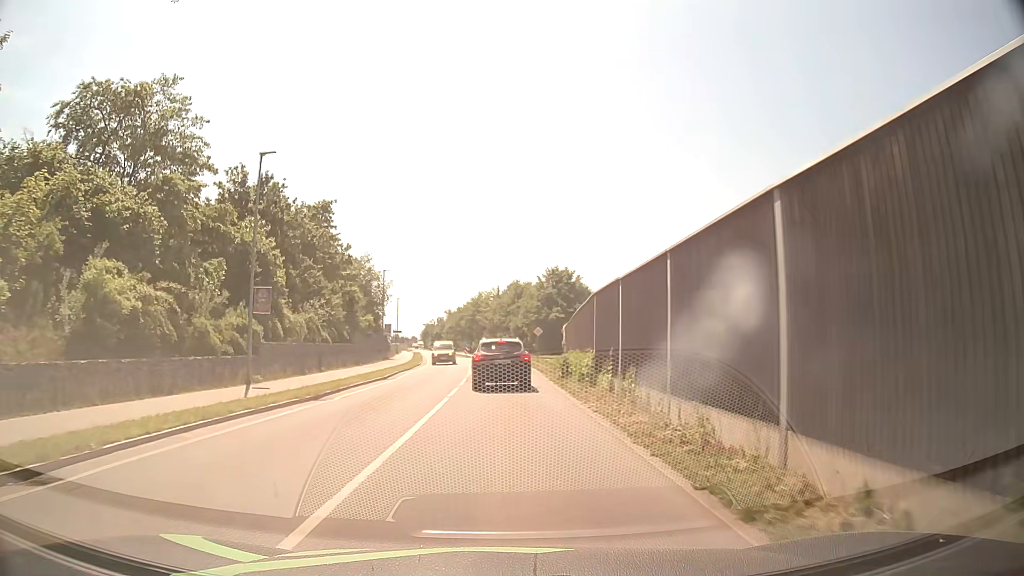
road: secondary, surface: asphalt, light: Day
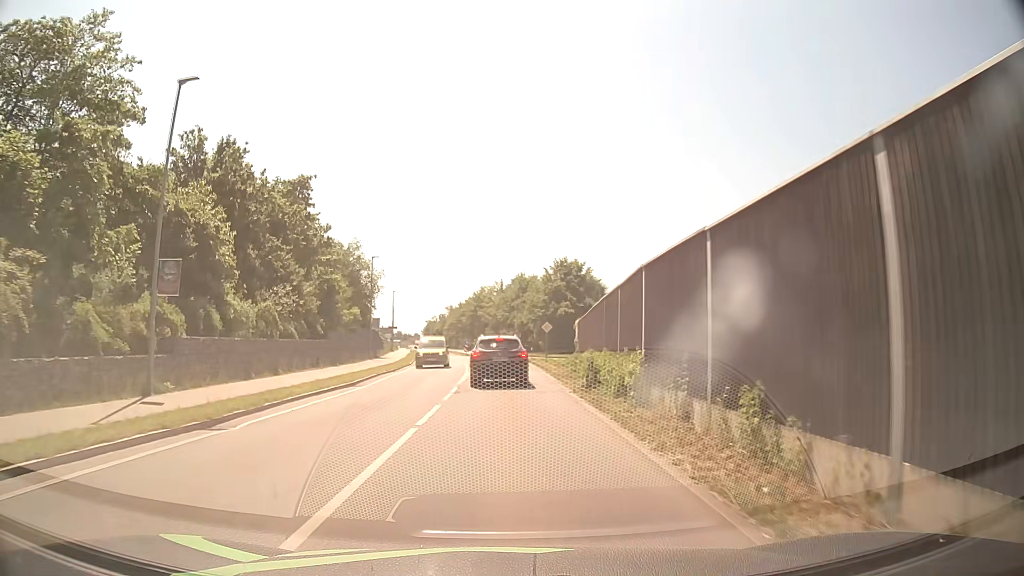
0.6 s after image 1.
(0.0, +7.2) m; 0°
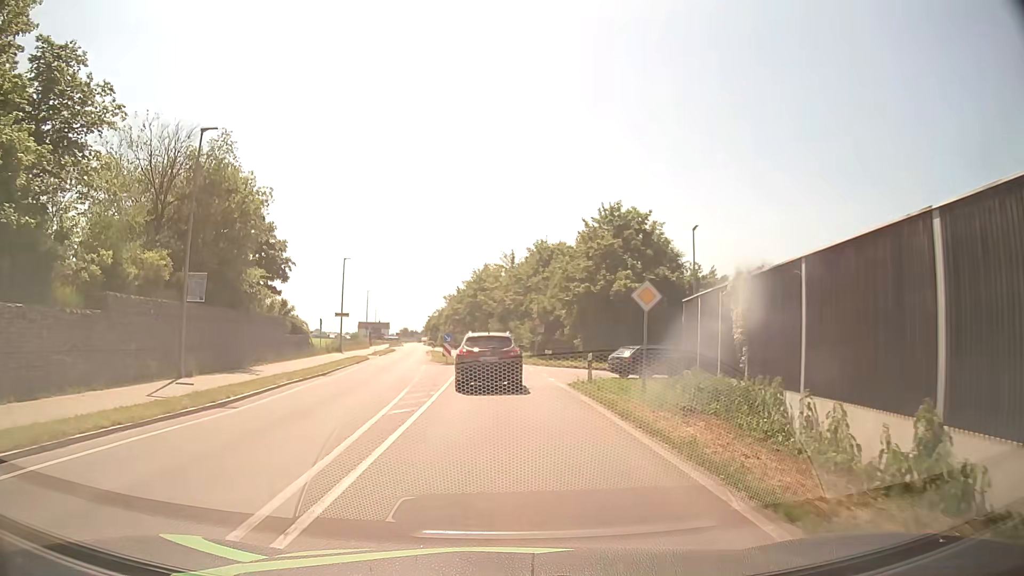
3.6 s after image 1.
(-0.1, +32.7) m; -1°
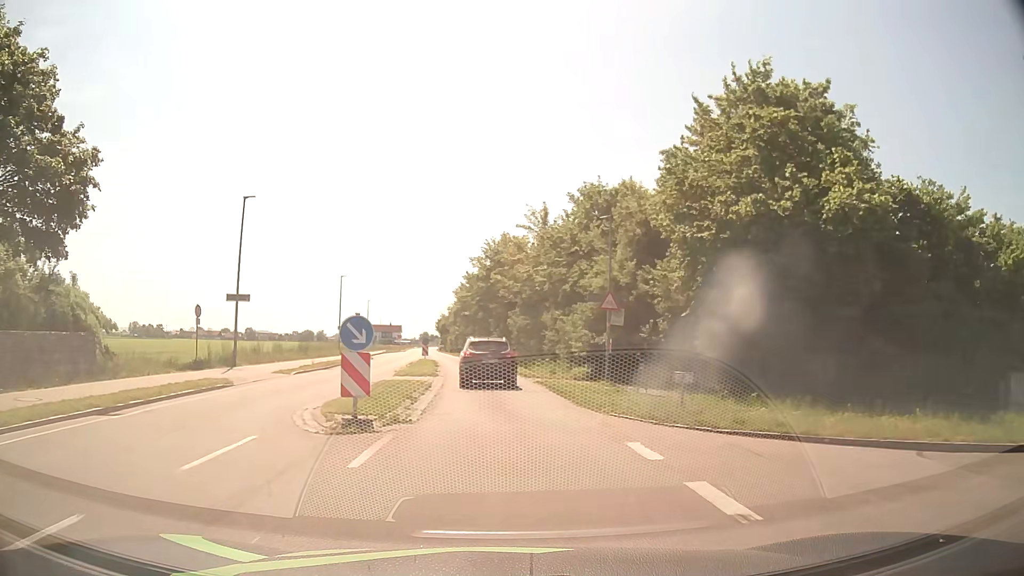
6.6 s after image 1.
(-0.3, +27.3) m; -2°
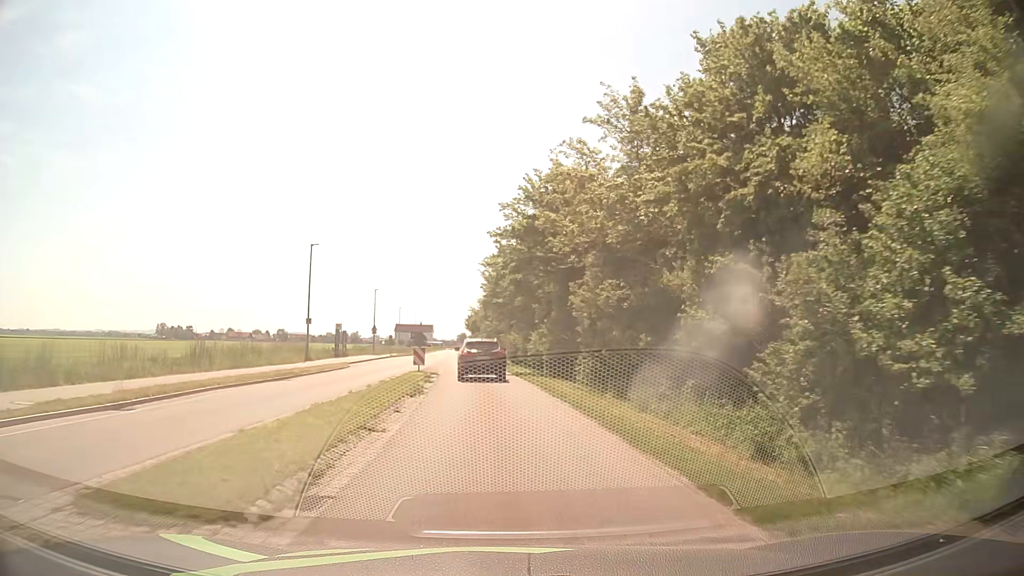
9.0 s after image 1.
(-0.6, +23.6) m; -3°
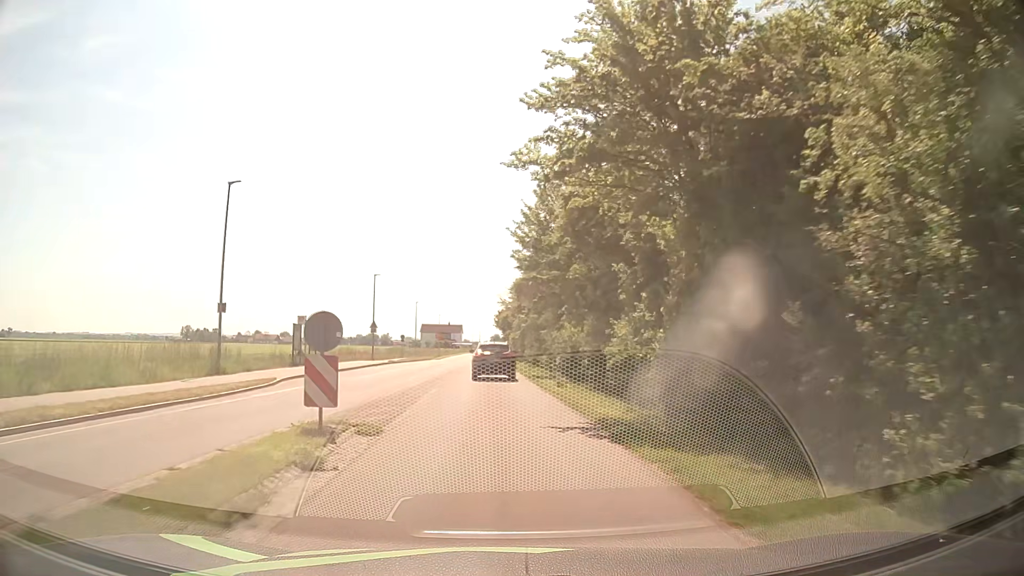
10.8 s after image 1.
(-0.6, +20.0) m; -3°
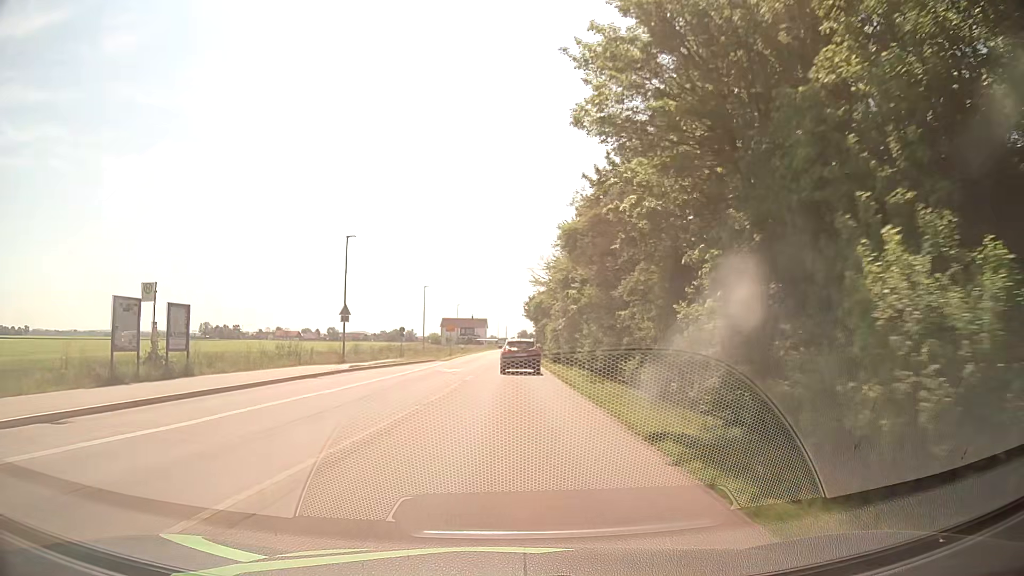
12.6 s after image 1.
(-0.6, +21.5) m; -3°
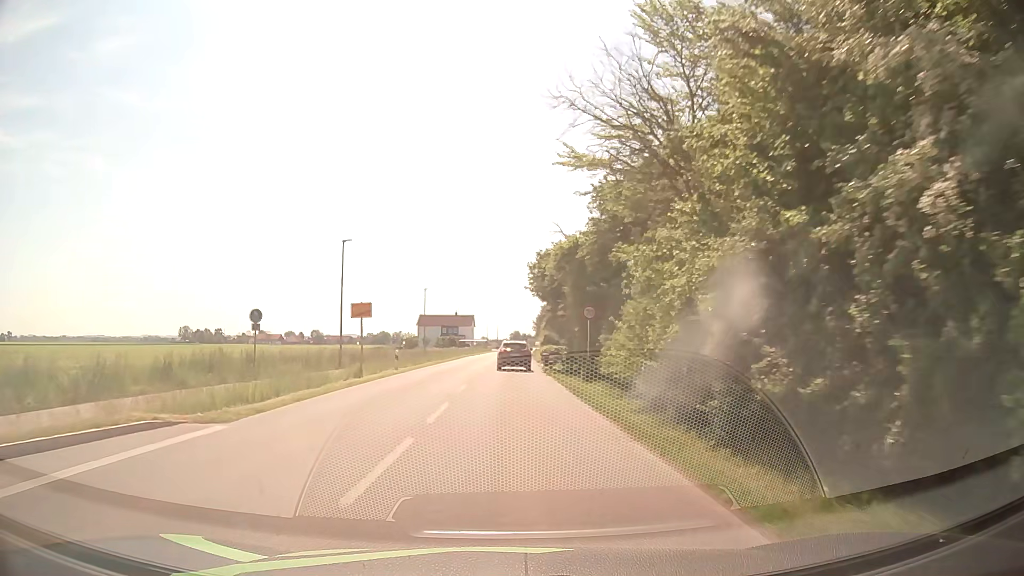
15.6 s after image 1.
(+0.5, +37.2) m; +1°
(0, +10) (0, +20) (0, +30) (0, +40) (+1, +50) (+1, +60) (+1, +70) (+1, +80) (+2, +90) (+2, +100) m
